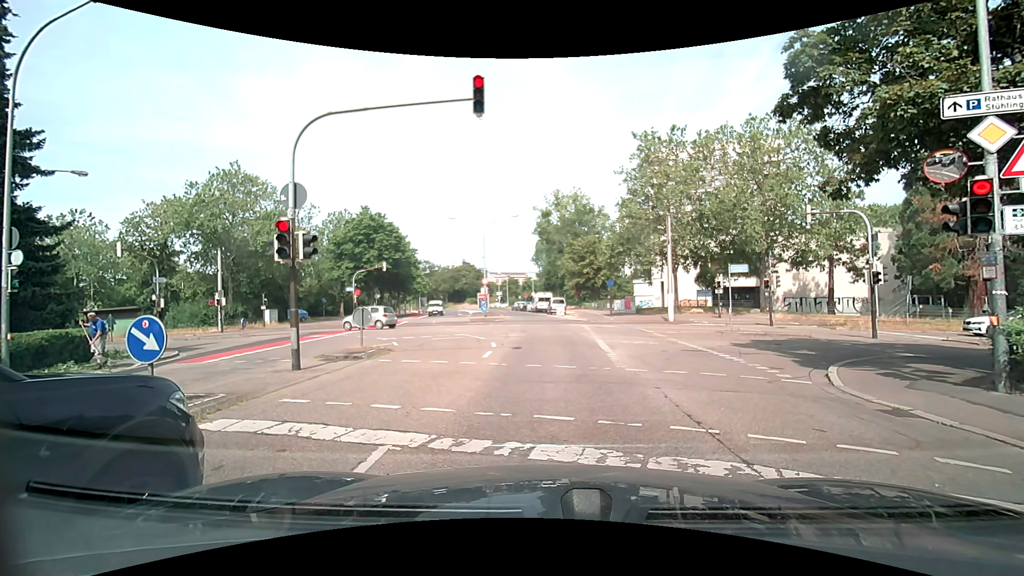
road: residential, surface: asphalt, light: Day
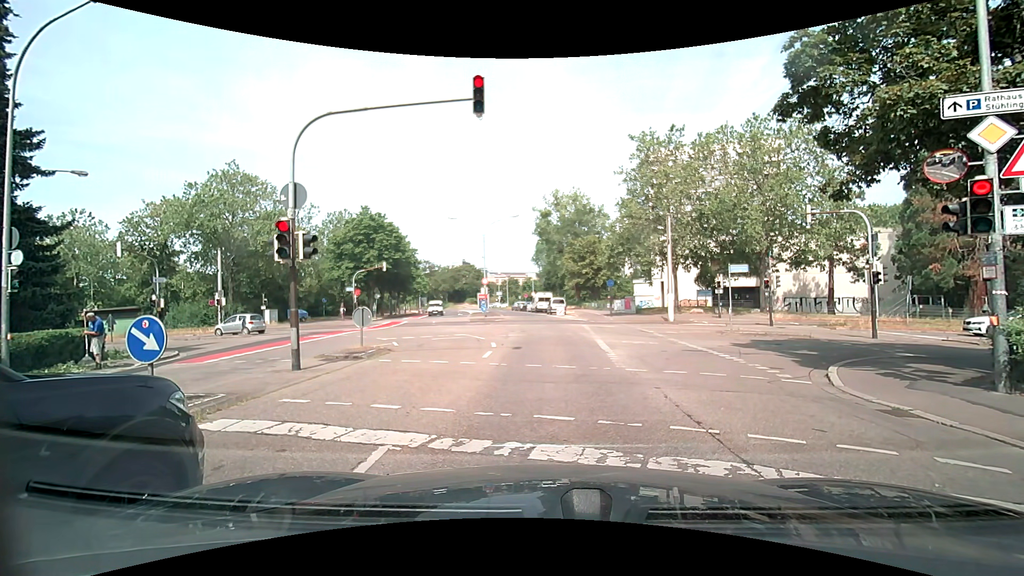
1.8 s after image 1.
(0.0, 0.0) m; 0°
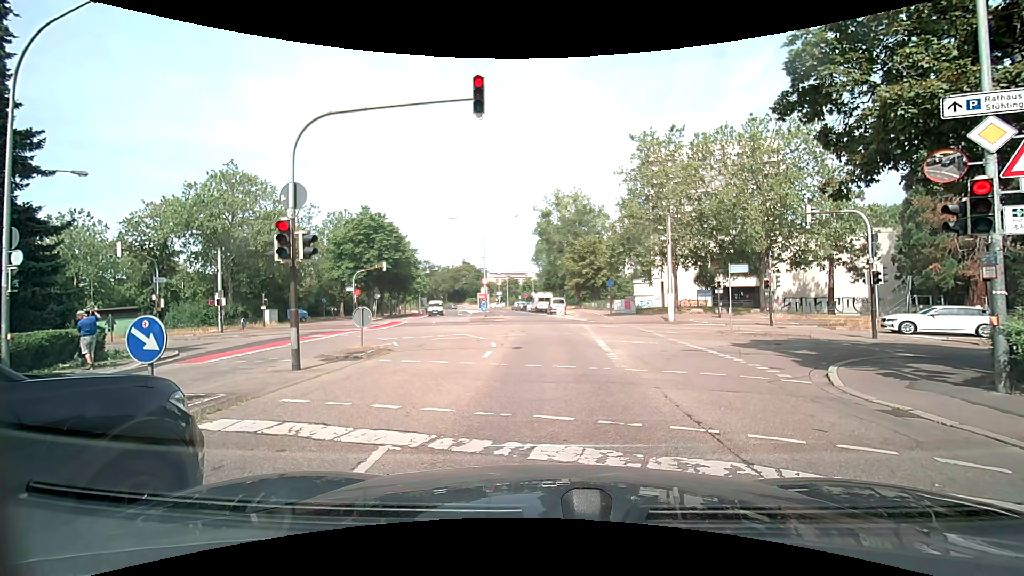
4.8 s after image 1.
(0.0, 0.0) m; 0°
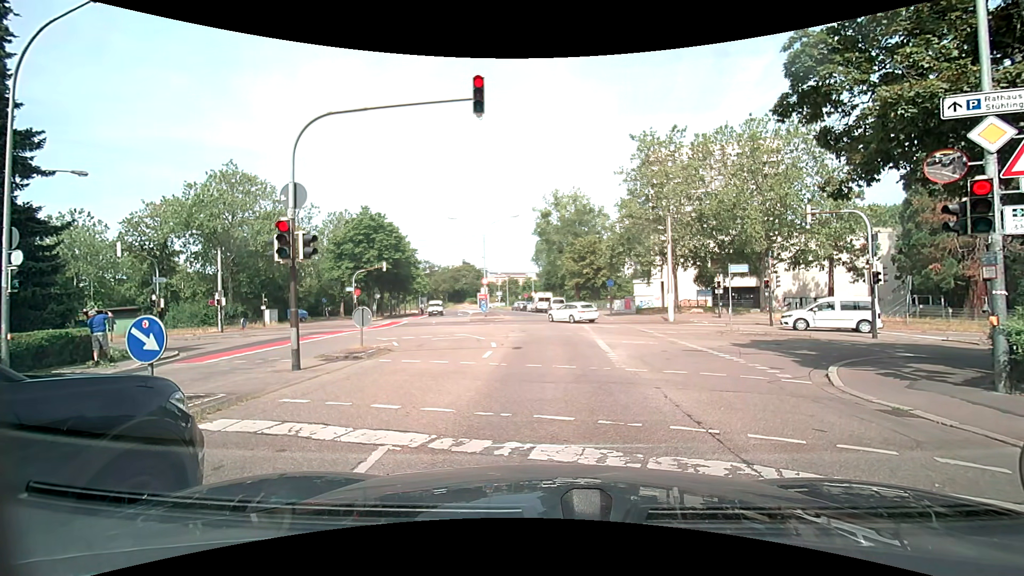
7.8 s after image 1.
(0.0, 0.0) m; 0°
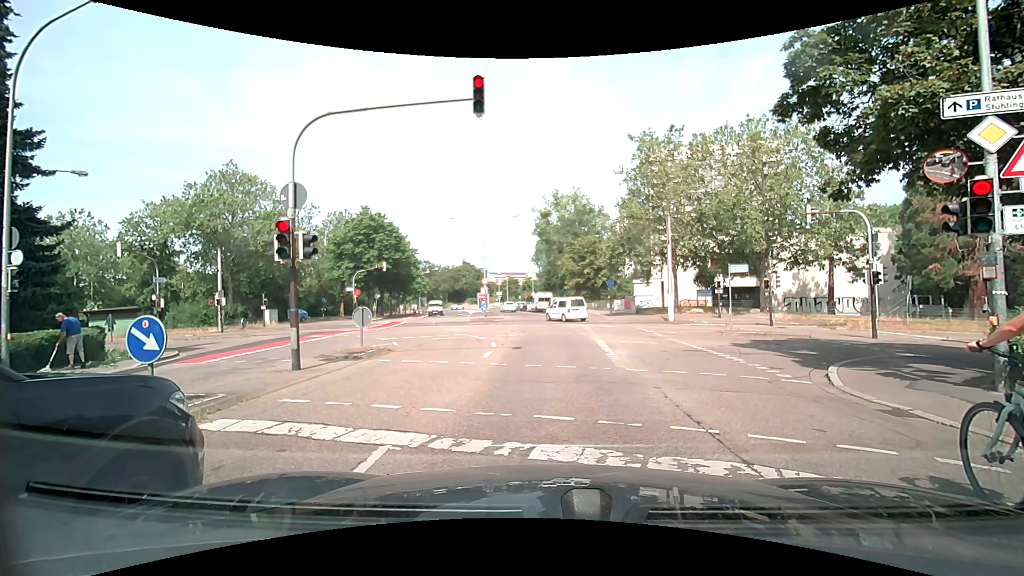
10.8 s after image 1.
(0.0, 0.0) m; 0°
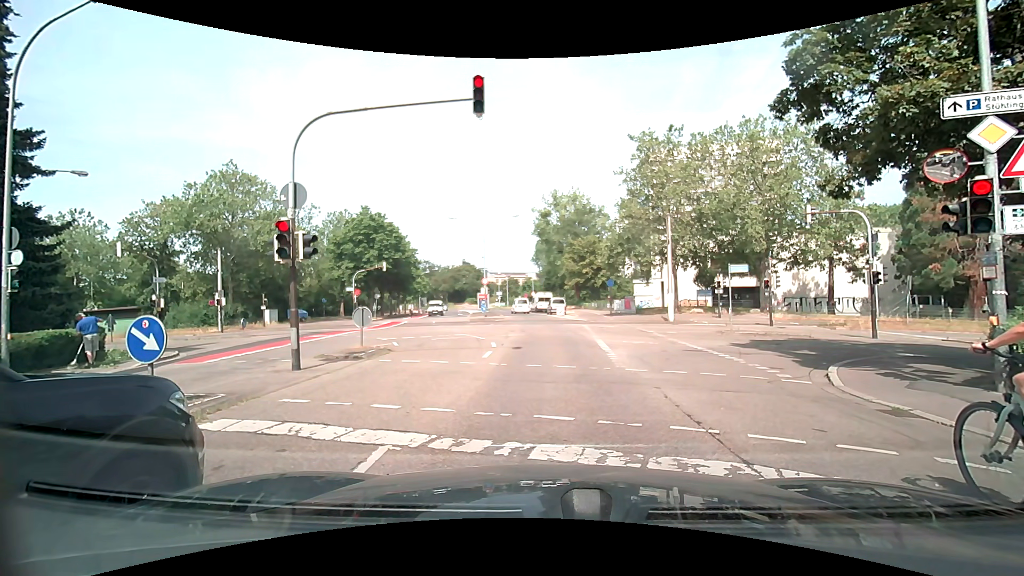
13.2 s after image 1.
(0.0, 0.0) m; 0°
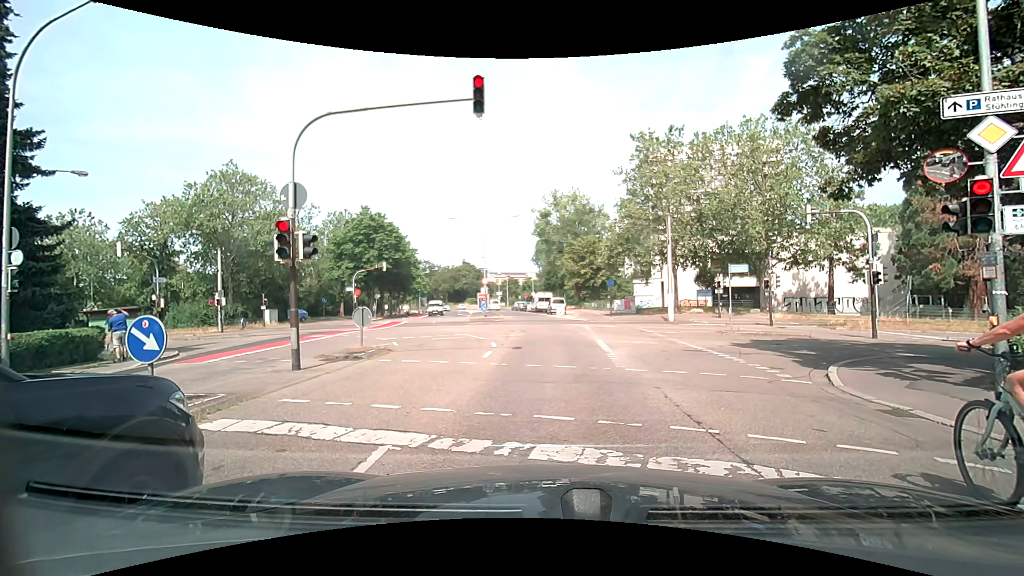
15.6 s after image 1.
(0.0, 0.0) m; 0°
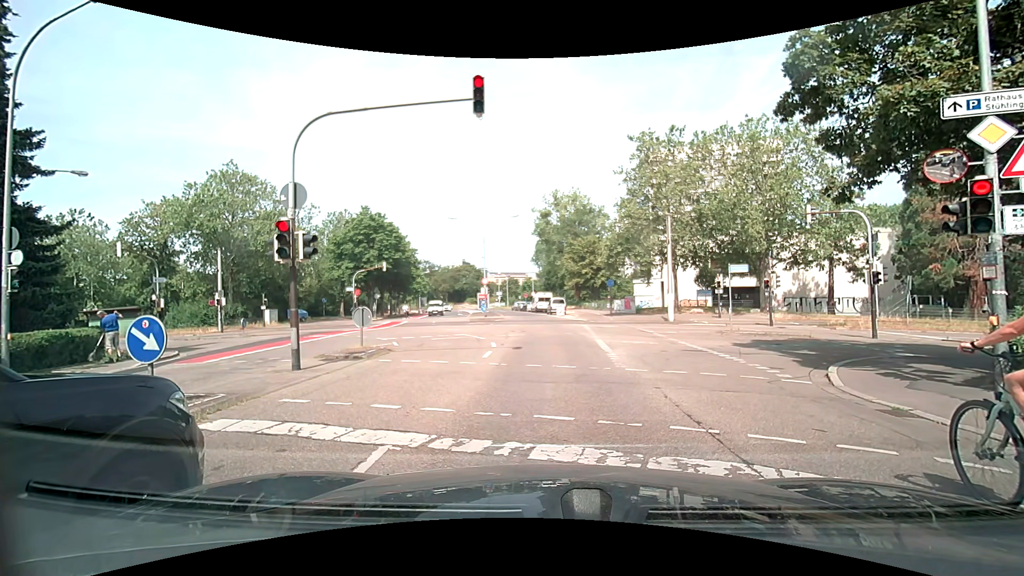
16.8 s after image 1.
(0.0, 0.0) m; 0°
(0, +10) (0, +20) (0, +30) (0, +40) (-2, +50) (-3, +60) (-5, +70) (-8, +79) (-10, +89) (-13, +99) m
